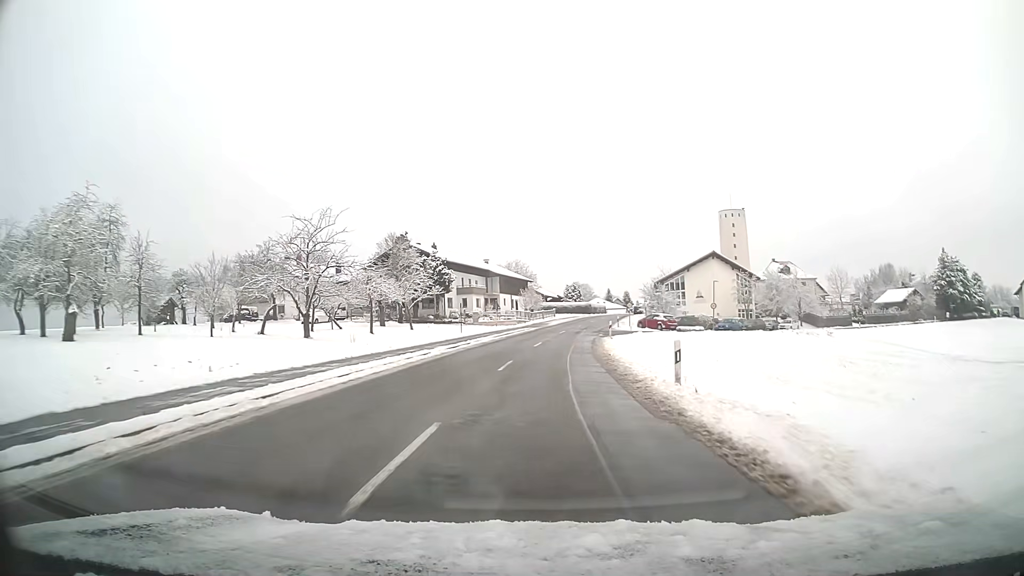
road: tertiary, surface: asphalt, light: Day
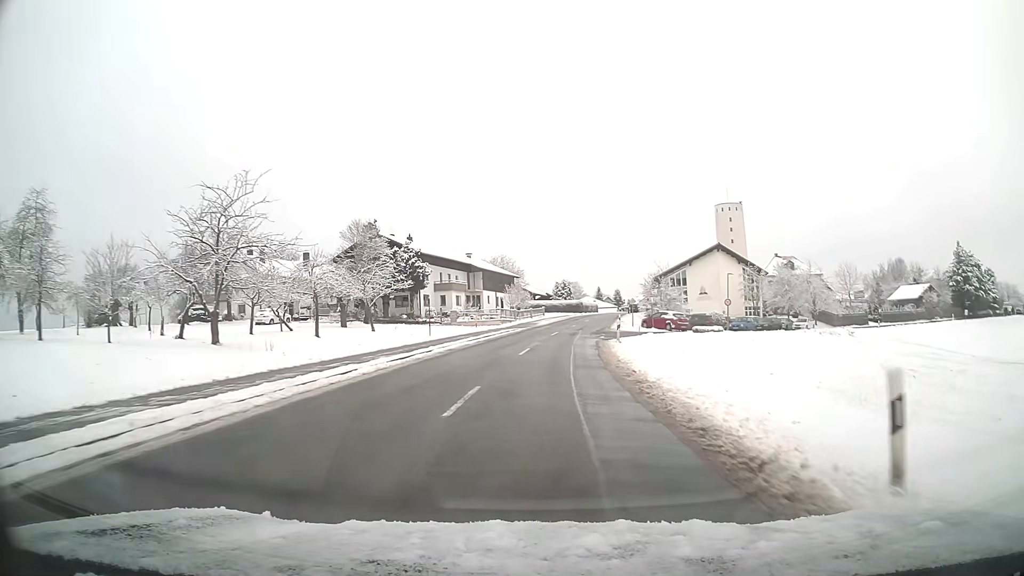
(+0.1, +9.0) m; +1°
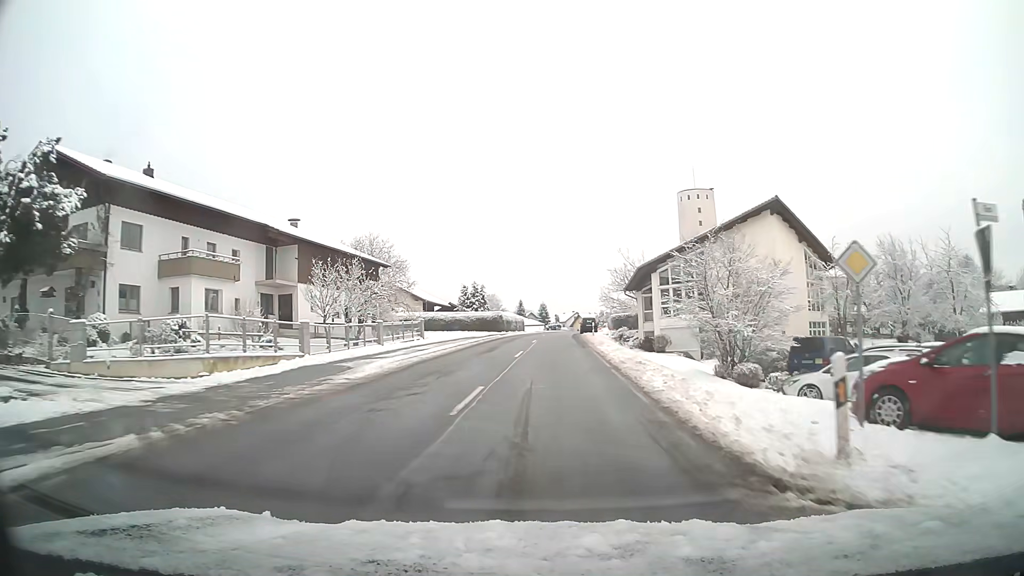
(+2.7, +44.3) m; +7°
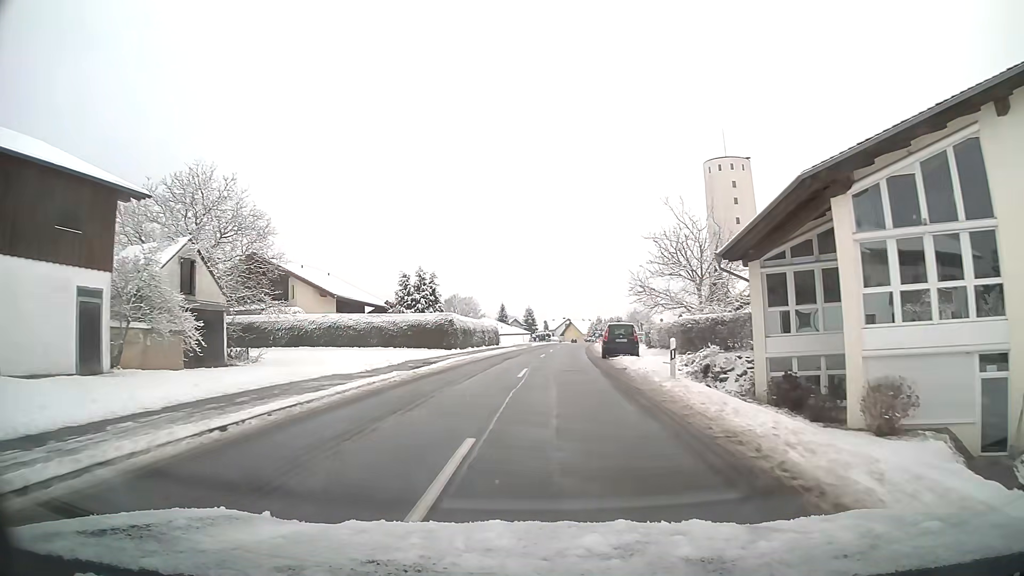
(+0.6, +33.6) m; +1°
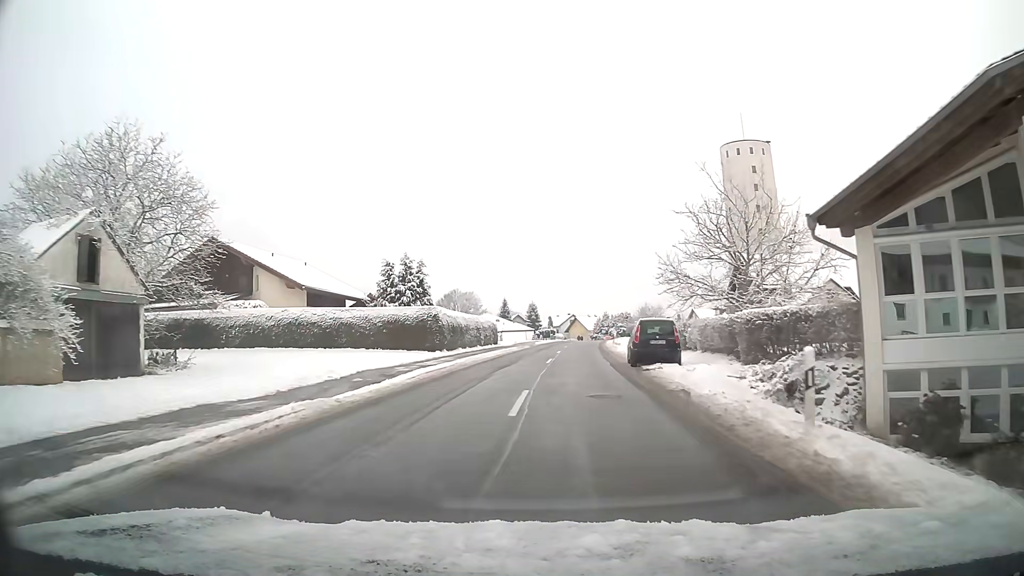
(0.0, +8.2) m; 0°
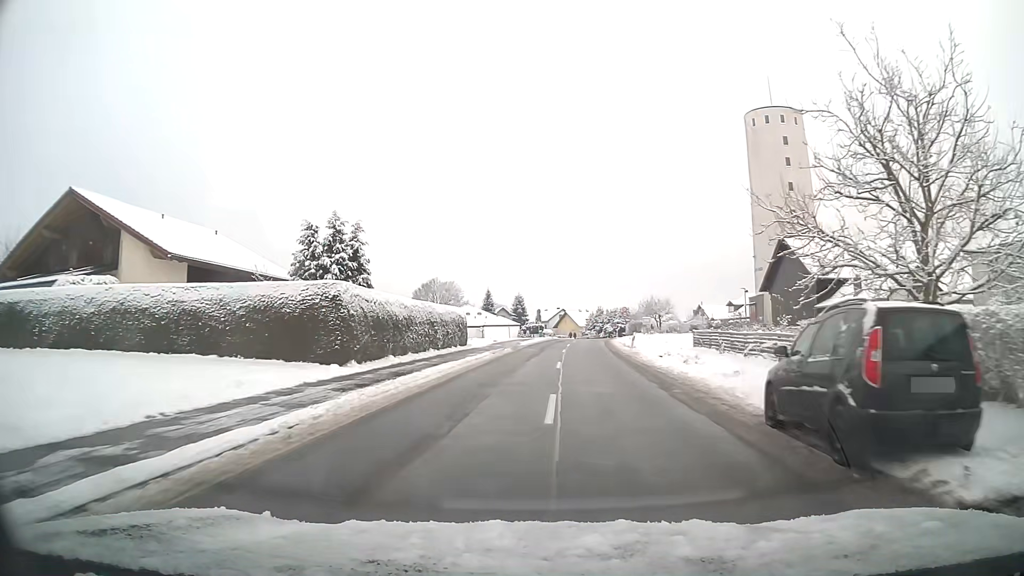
(+0.2, +16.3) m; +2°
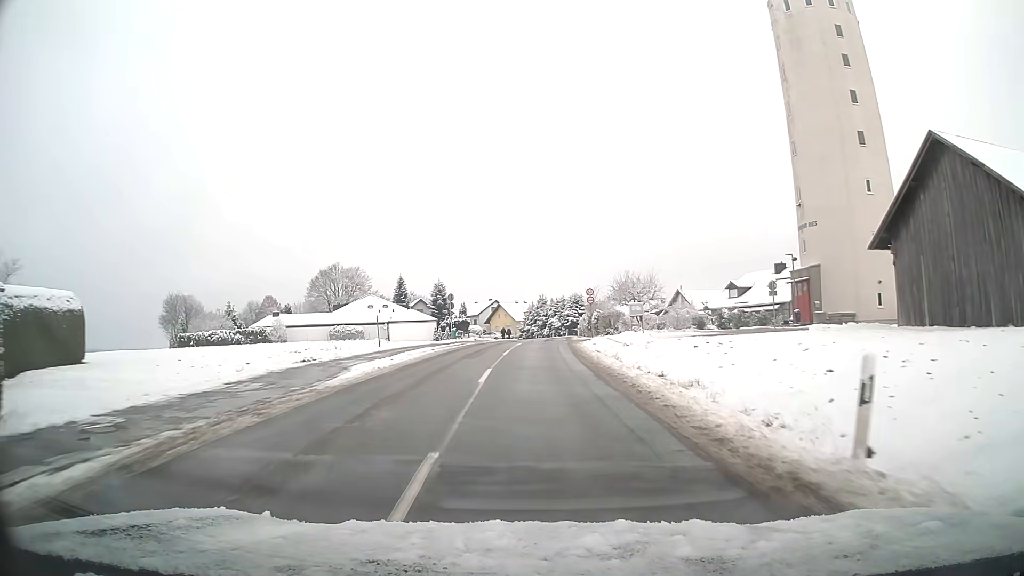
(+1.7, +32.6) m; +5°
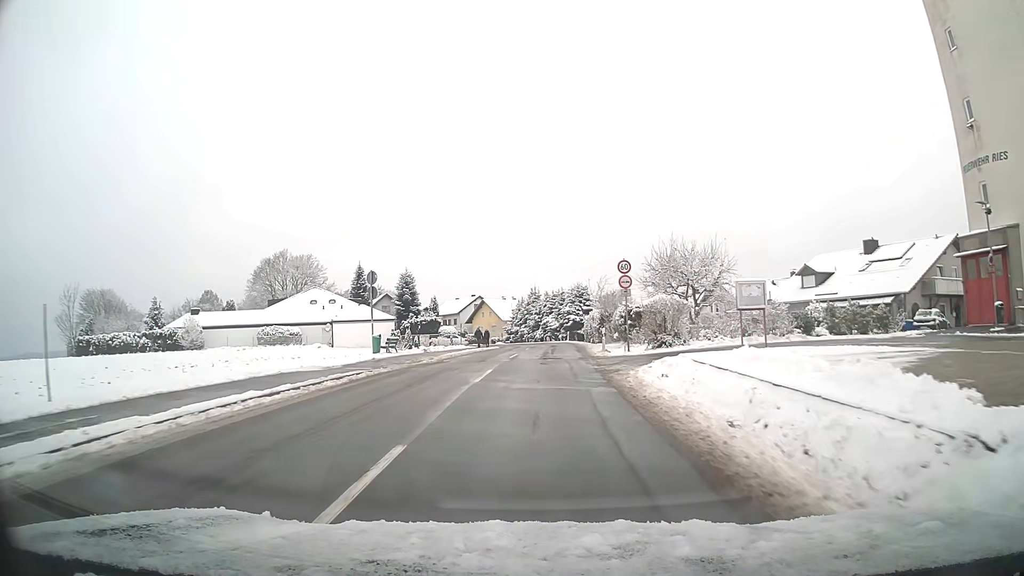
(+0.1, +23.8) m; +1°
